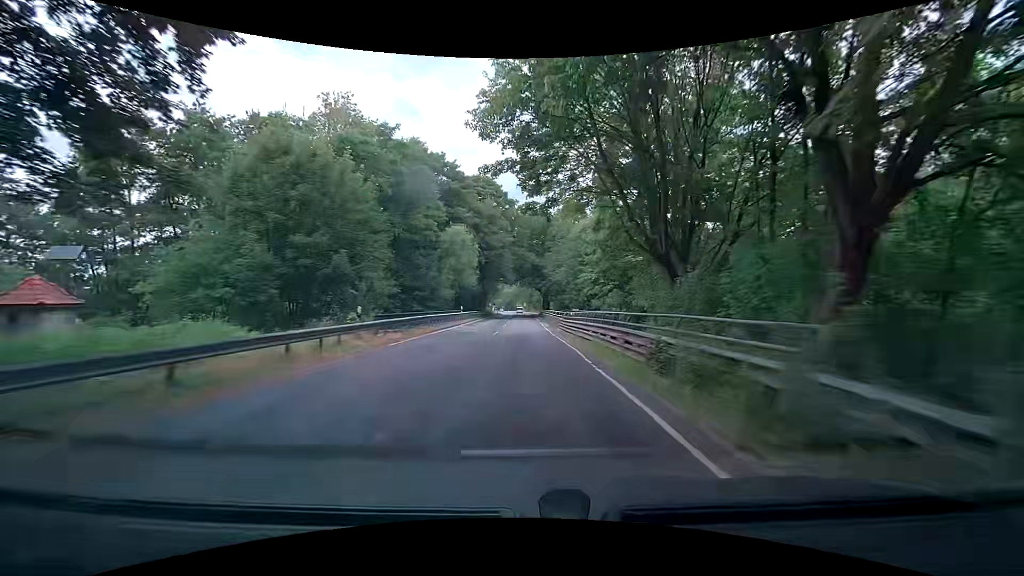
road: tertiary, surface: asphalt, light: Day
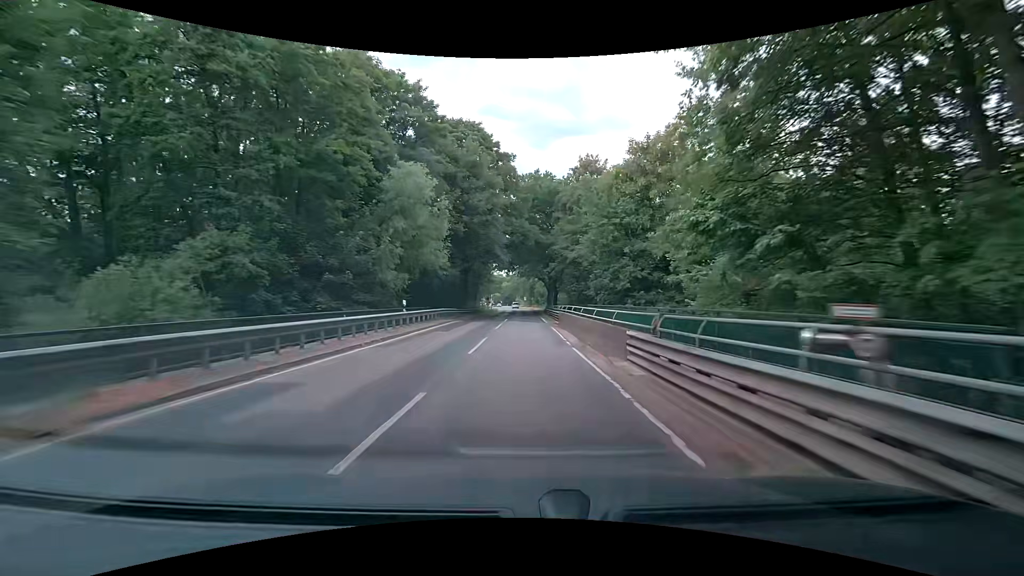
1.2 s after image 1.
(-0.2, +21.8) m; 0°
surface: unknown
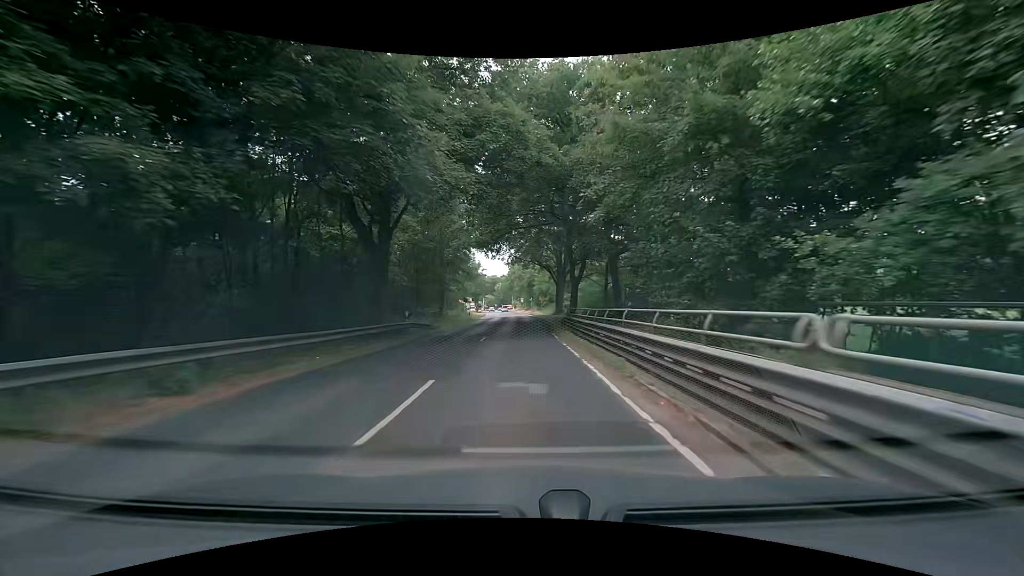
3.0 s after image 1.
(-0.1, +32.5) m; 0°
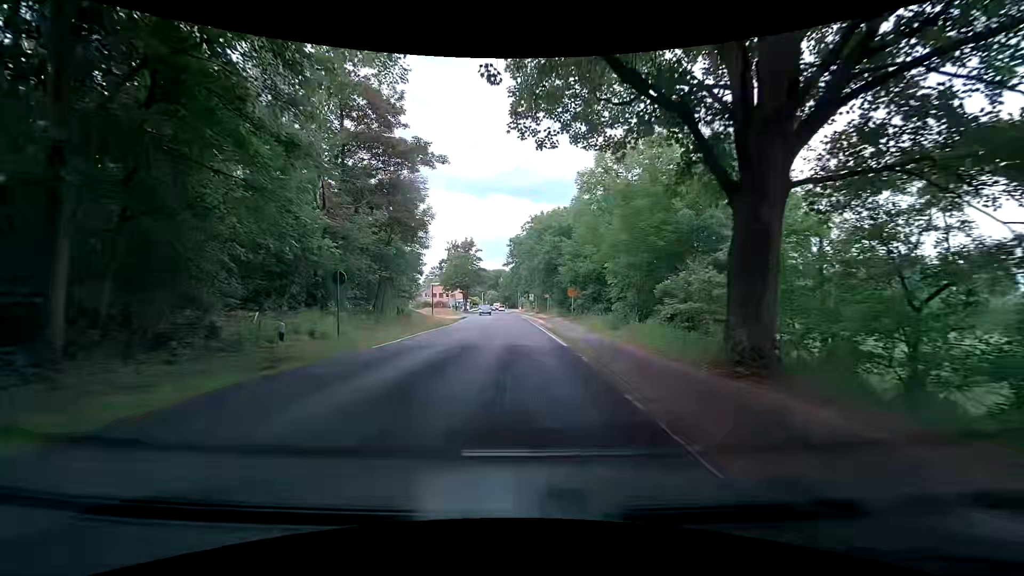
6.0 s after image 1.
(-0.4, +46.5) m; -1°
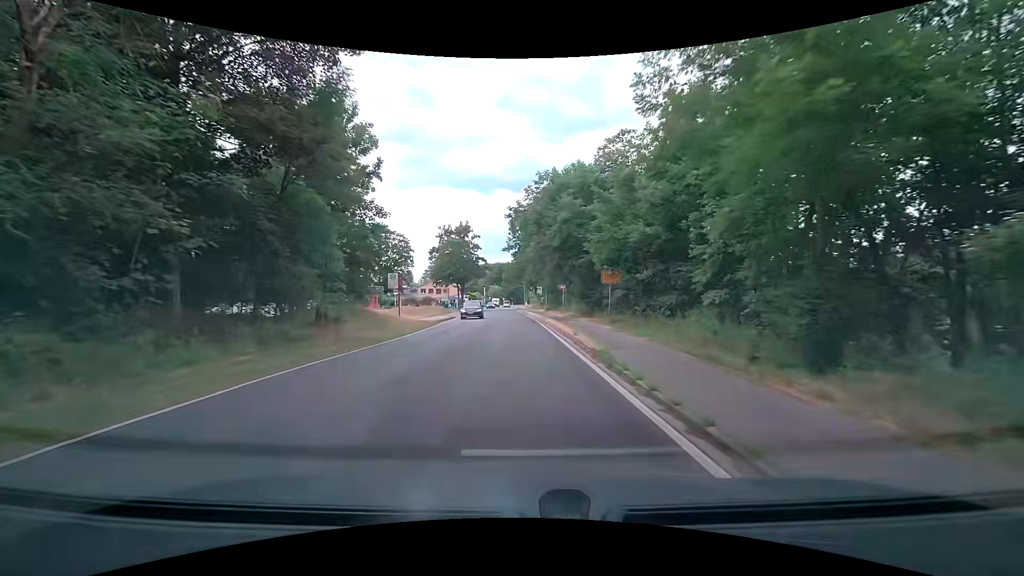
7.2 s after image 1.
(-0.1, +16.0) m; 0°
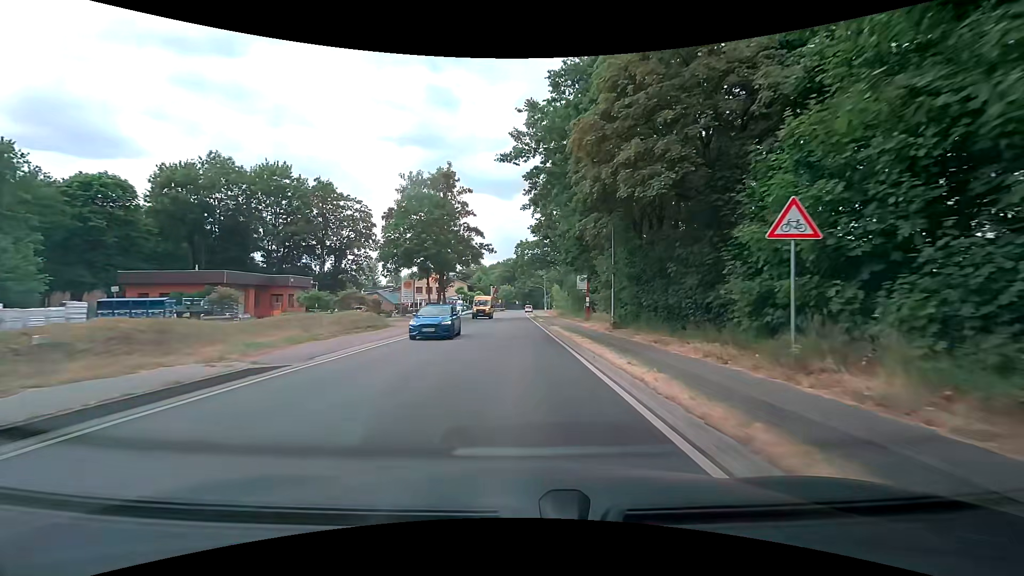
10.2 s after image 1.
(-0.9, +37.8) m; -2°
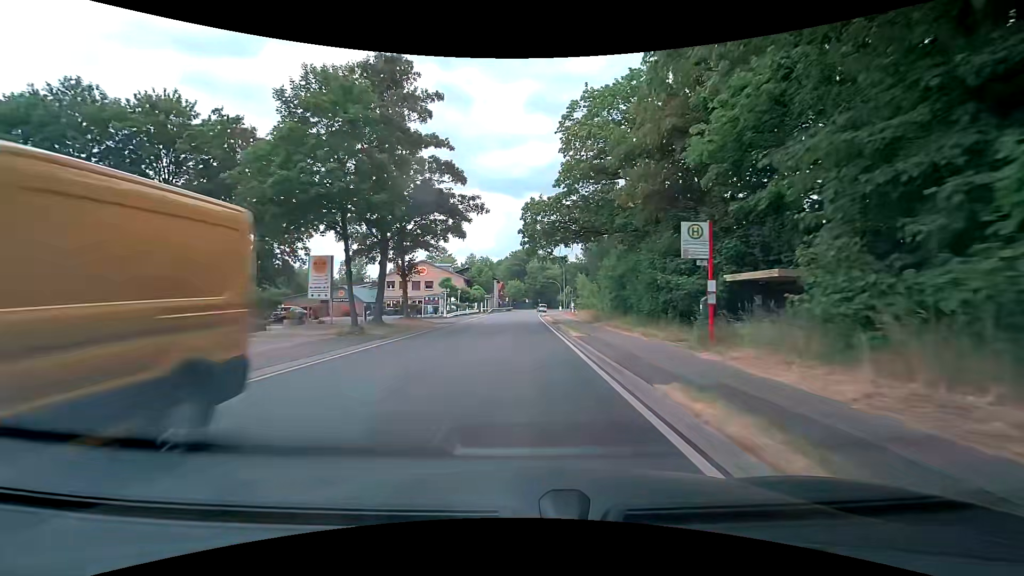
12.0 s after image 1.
(-0.2, +22.9) m; -1°
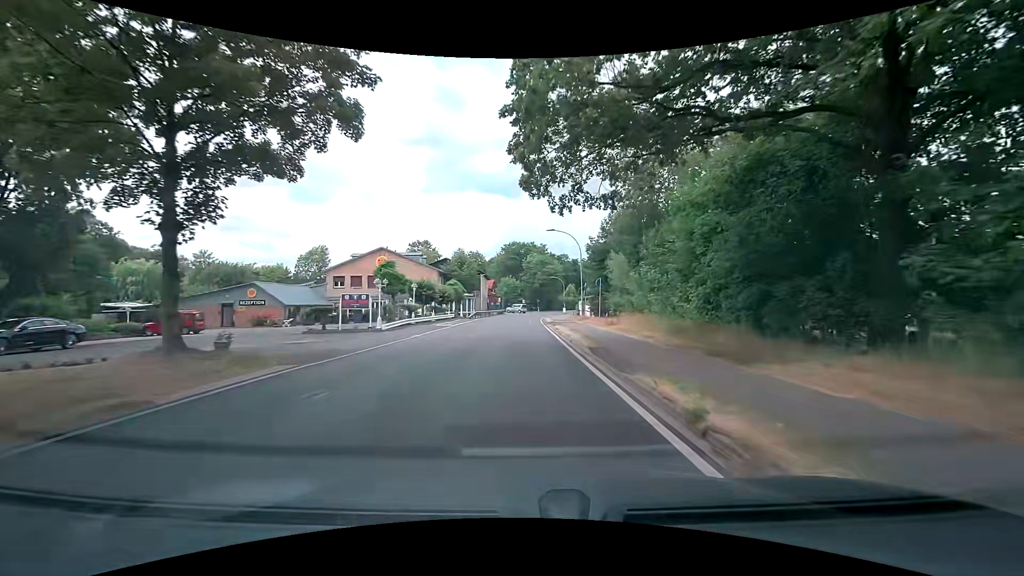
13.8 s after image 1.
(+0.1, +22.9) m; +1°
(0, +10) (0, +20) (0, +30) (0, +40) (0, +50) (+1, +60) (+1, +70) (+2, +80) (+3, +90) (+4, +100) m
